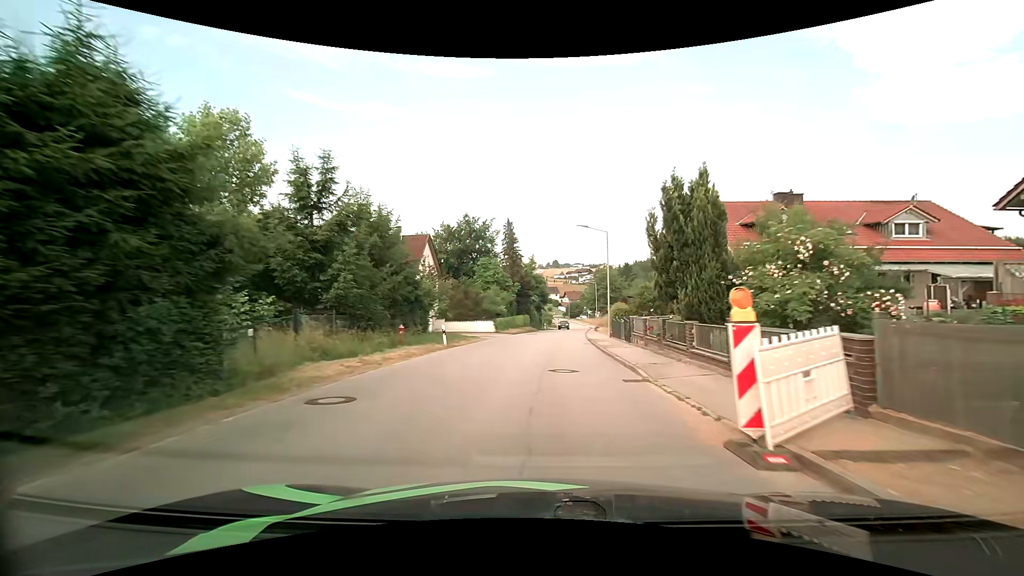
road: tertiary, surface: asphalt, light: Day
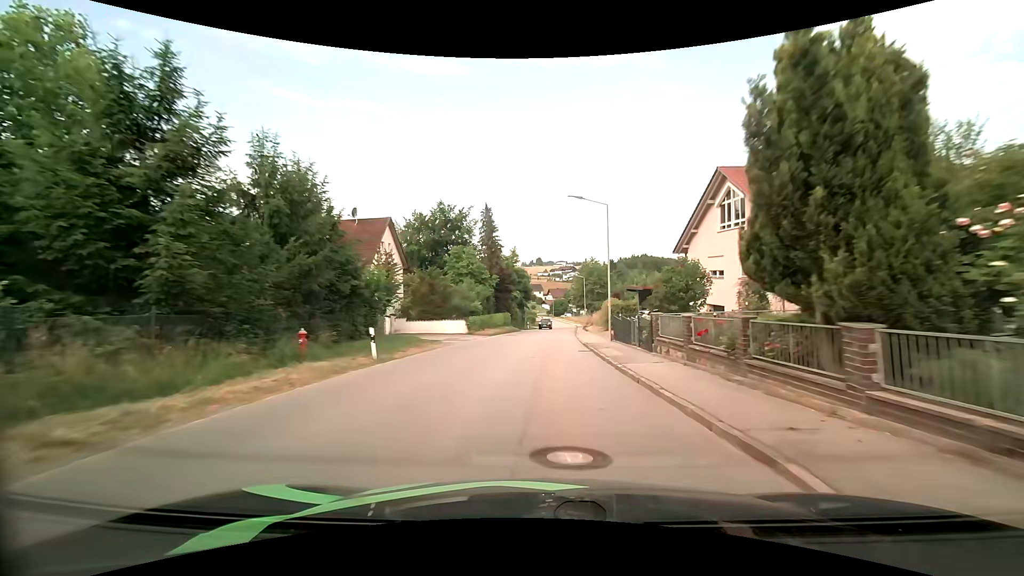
(+0.1, +8.0) m; +2°
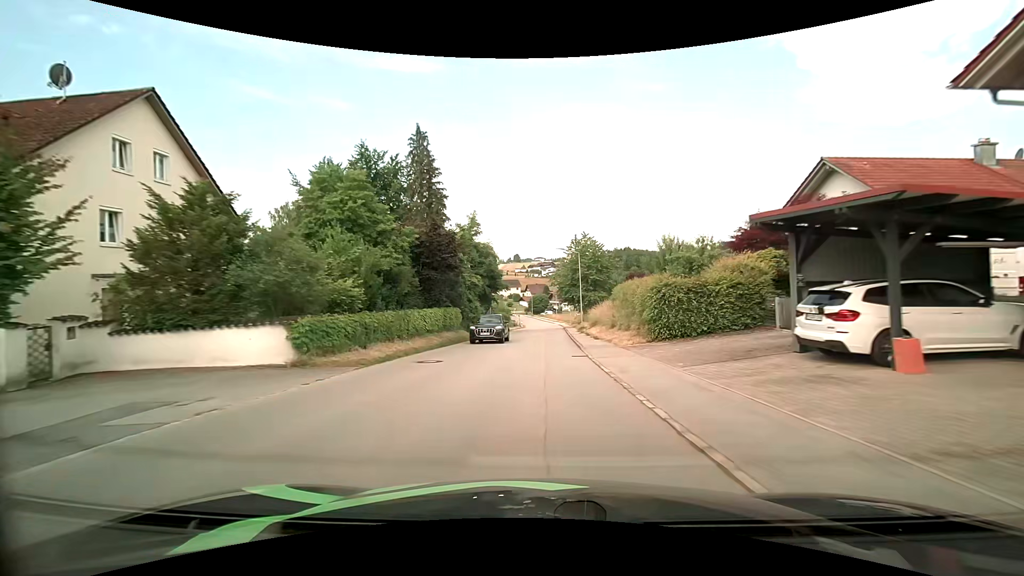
(+0.7, +24.9) m; +3°
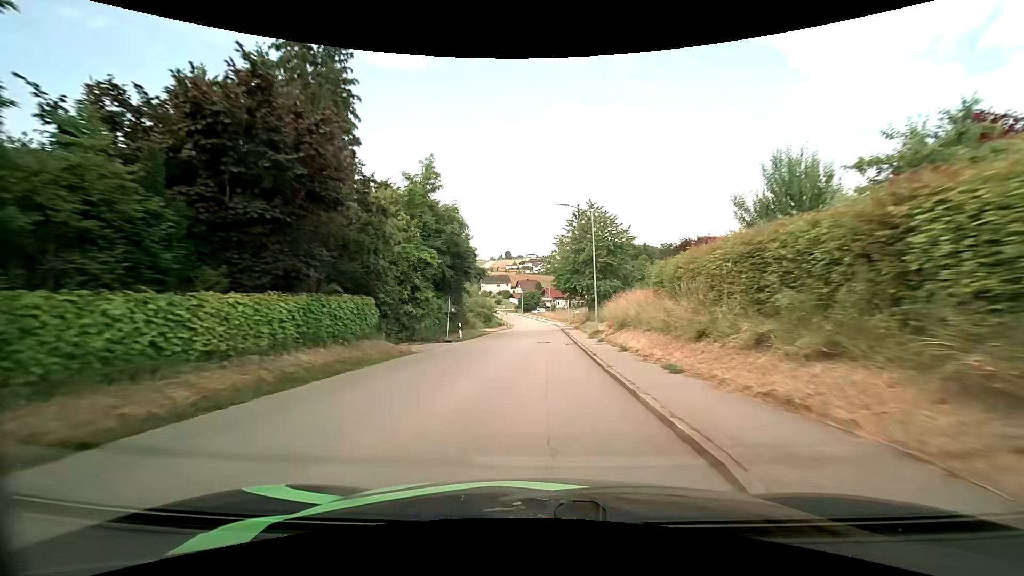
(+0.1, +17.5) m; +1°
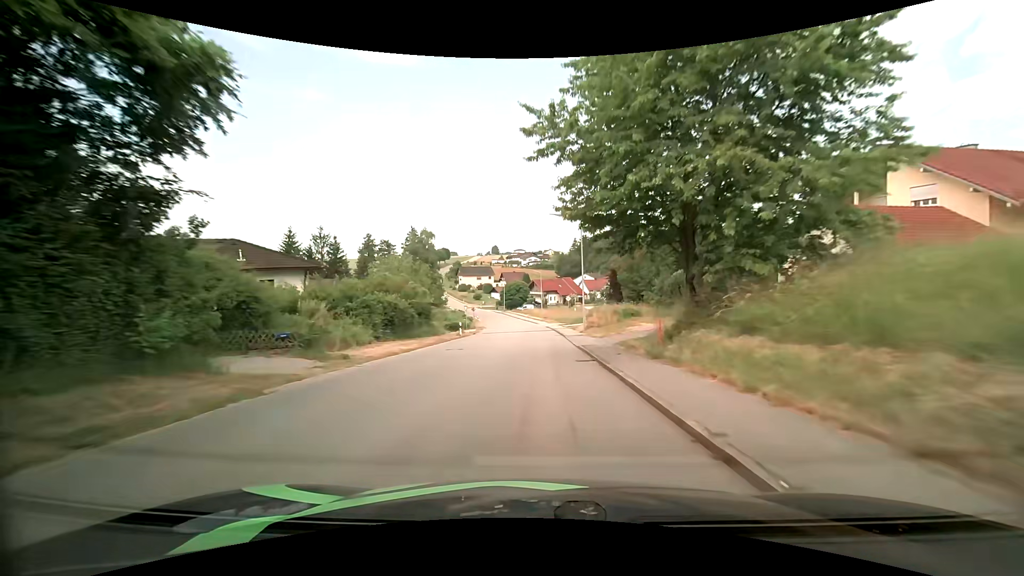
(+0.3, +36.3) m; +1°
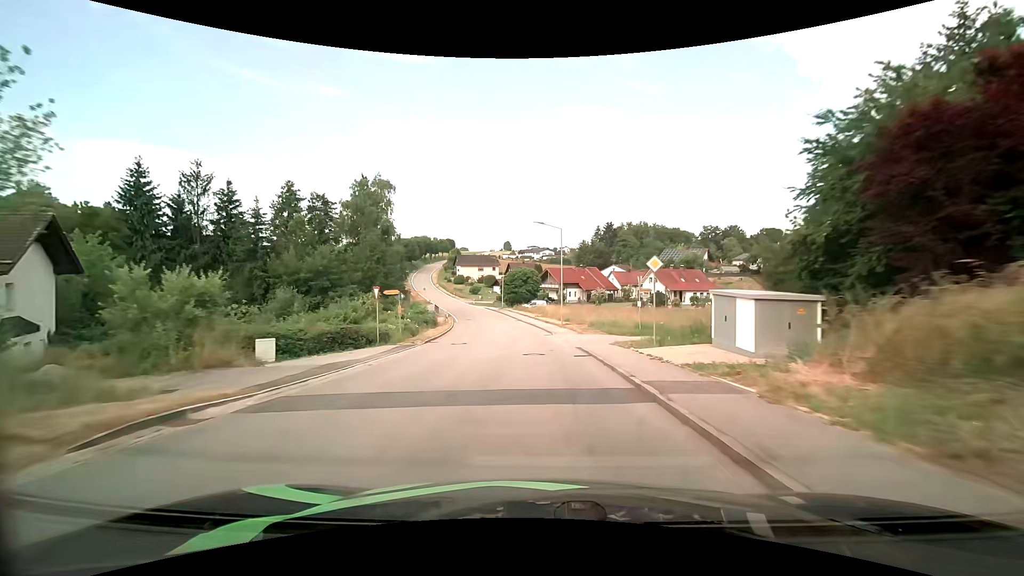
(-0.2, +37.3) m; -1°
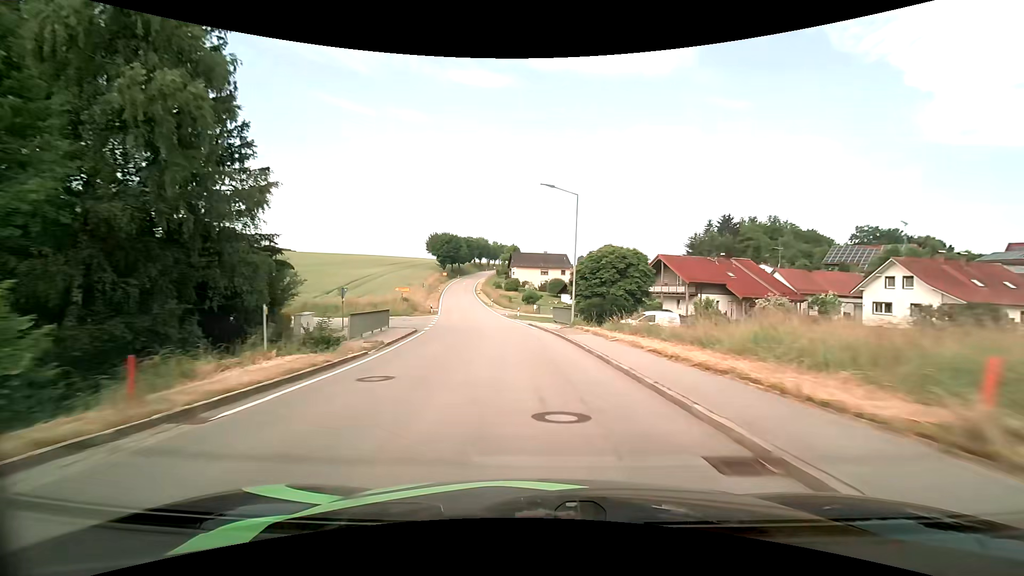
(-3.1, +49.0) m; -8°
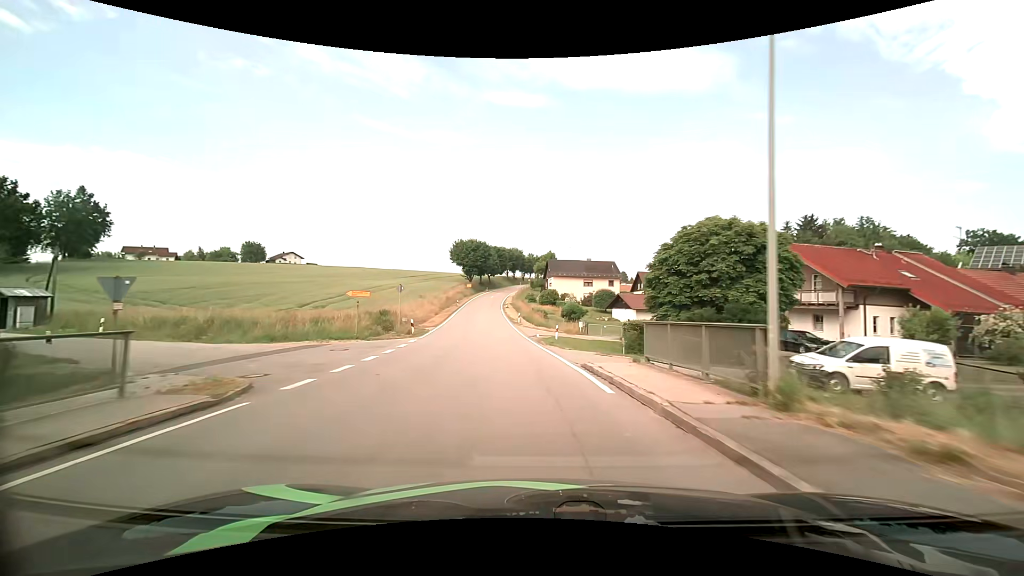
(-0.7, +20.2) m; -4°
(0, +10) (-1, +20) (-2, +30) (-3, +40) (-4, +50) (-5, +60) (-6, +70) (-7, +80) (-8, +90) (-9, +100) m
